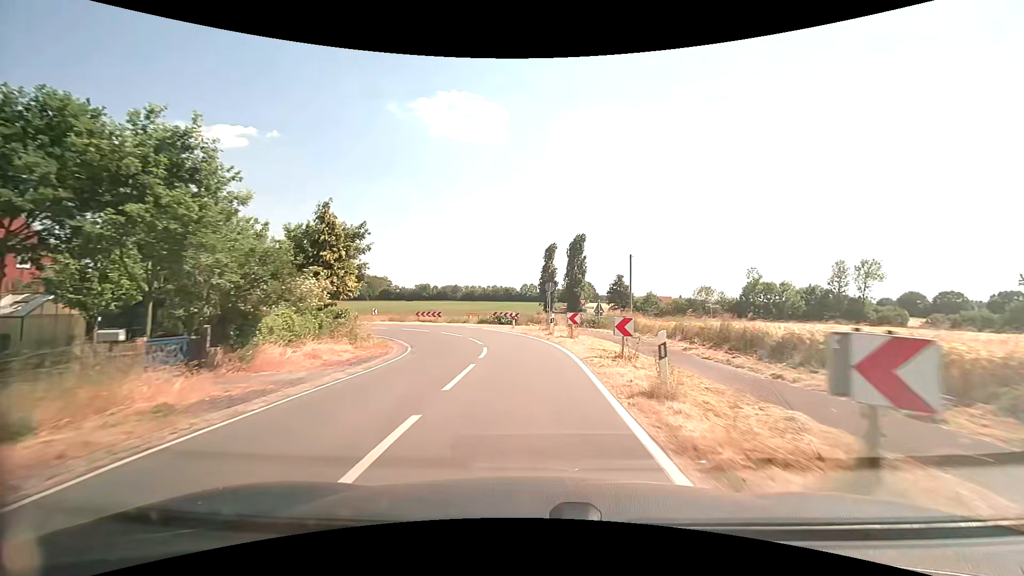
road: secondary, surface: asphalt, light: Day
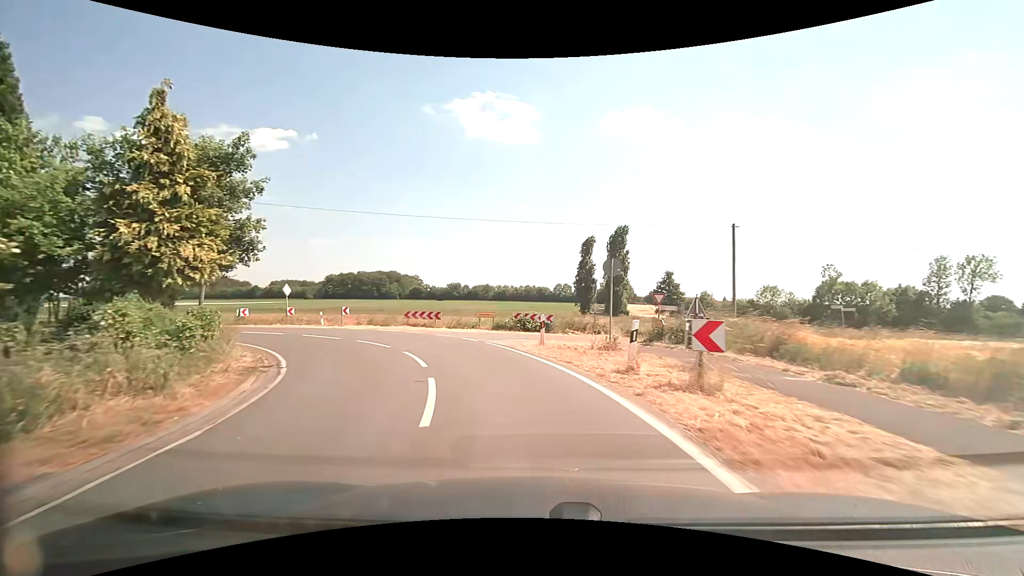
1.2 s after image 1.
(-0.3, +14.3) m; -3°
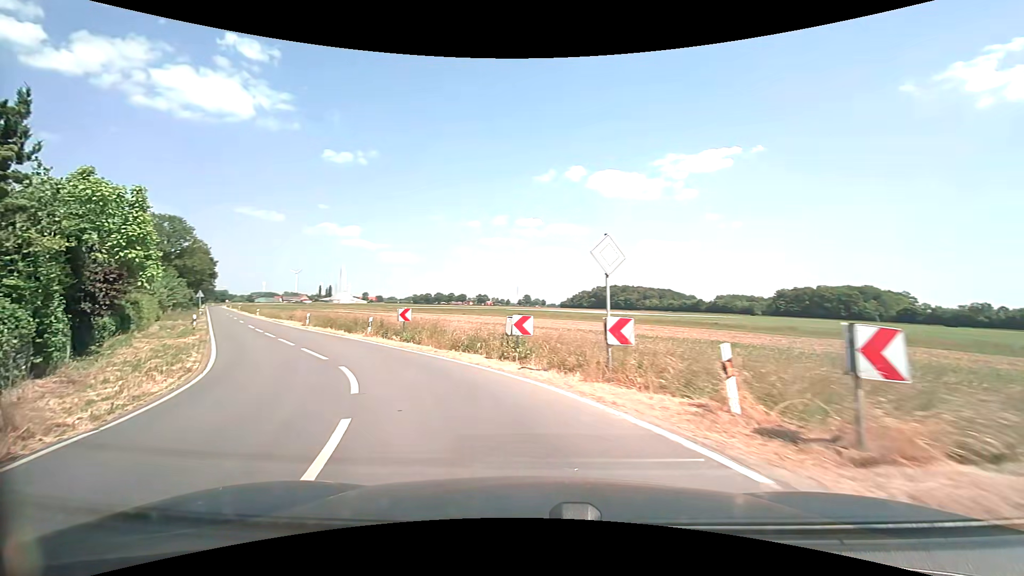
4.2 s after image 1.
(-8.9, +26.1) m; -48°
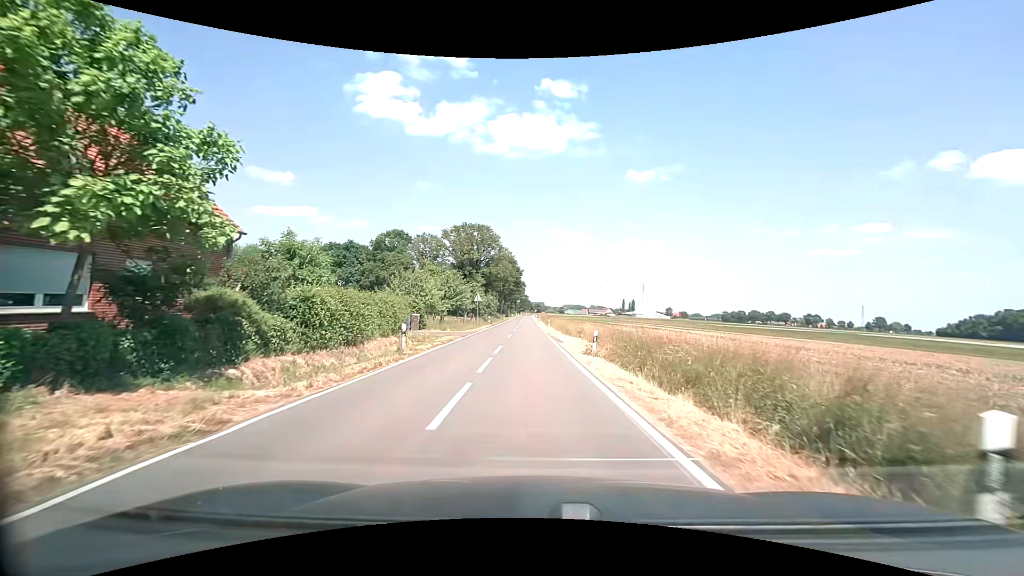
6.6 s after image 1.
(-7.3, +19.8) m; -34°
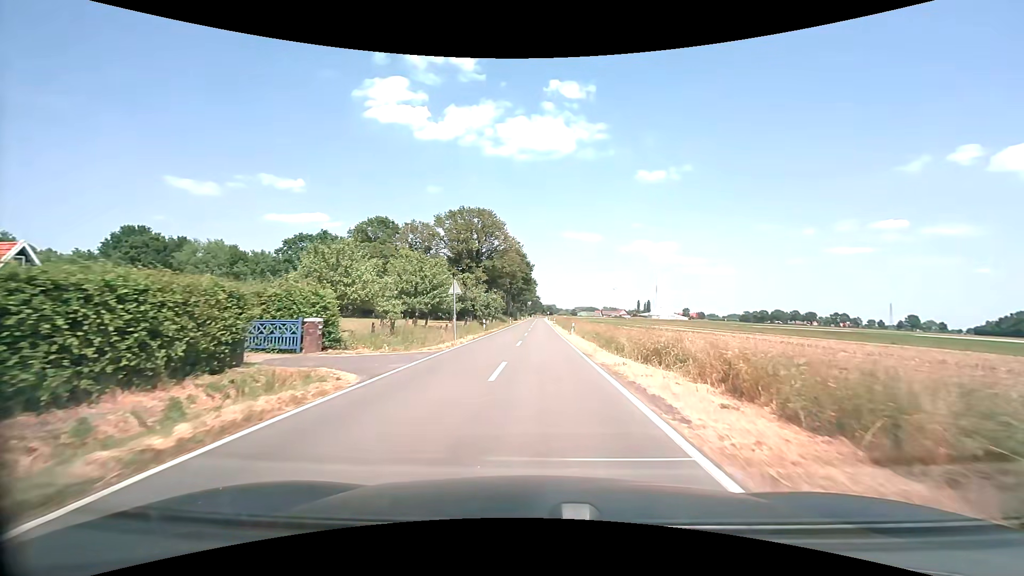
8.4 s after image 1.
(-0.3, +20.0) m; -1°
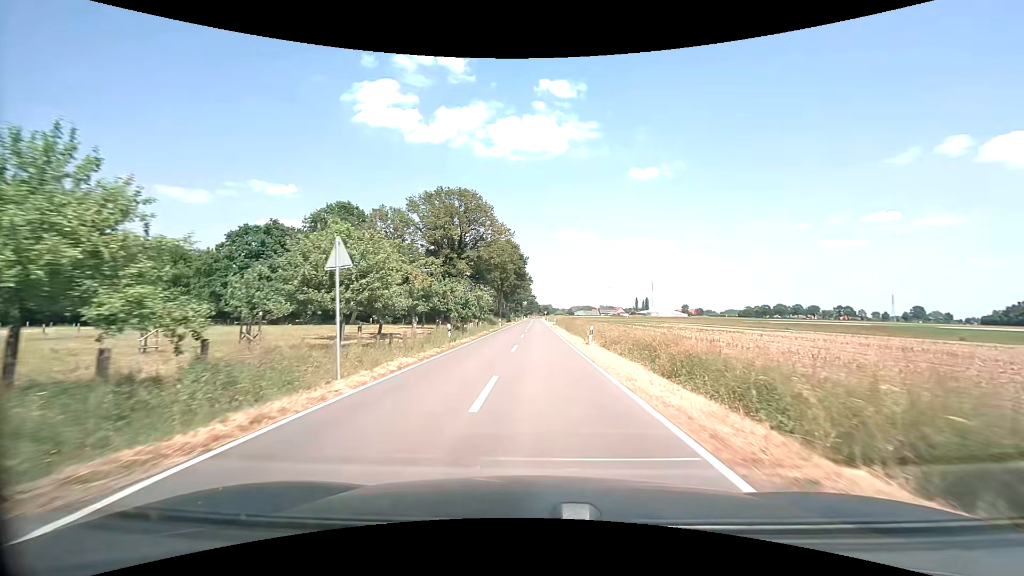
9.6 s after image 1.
(+0.1, +15.5) m; +1°
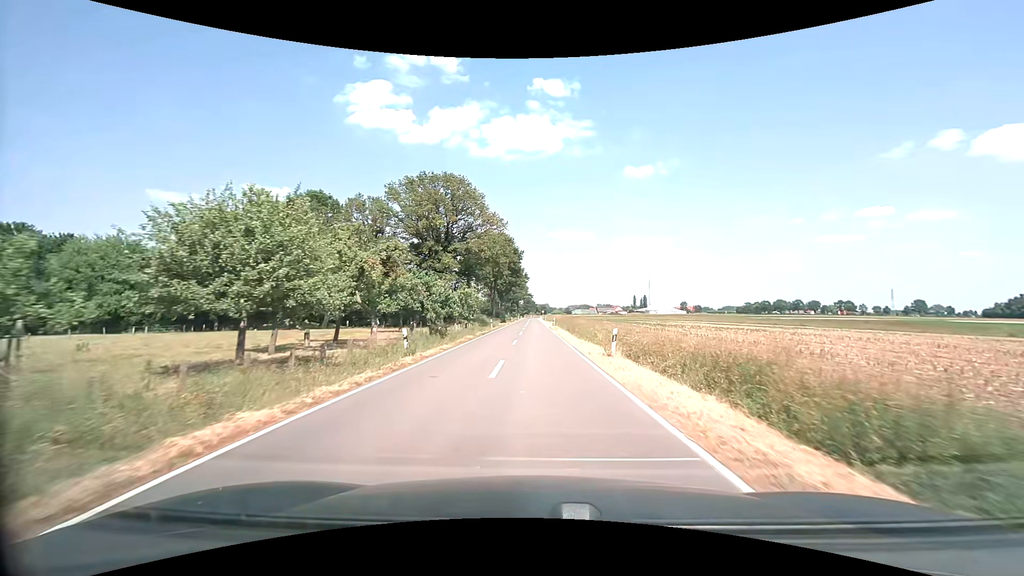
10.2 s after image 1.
(0.0, +8.3) m; 0°
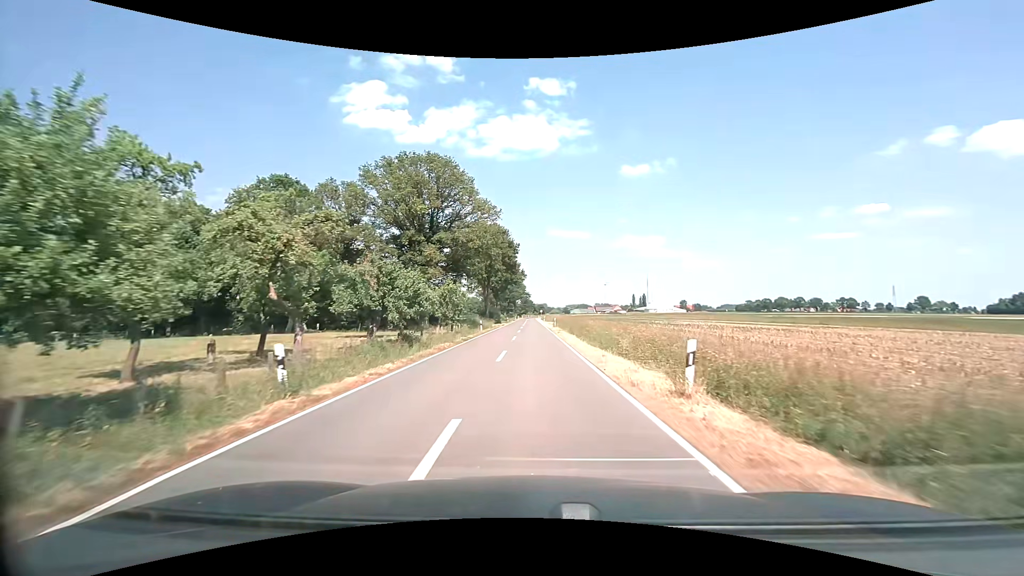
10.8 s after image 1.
(0.0, +8.5) m; 0°
(0, +10) (0, +20) (0, +30) (0, +40) (0, +50) (0, +60) (0, +70) (-1, +80) (-1, +90) (-1, +100) m
